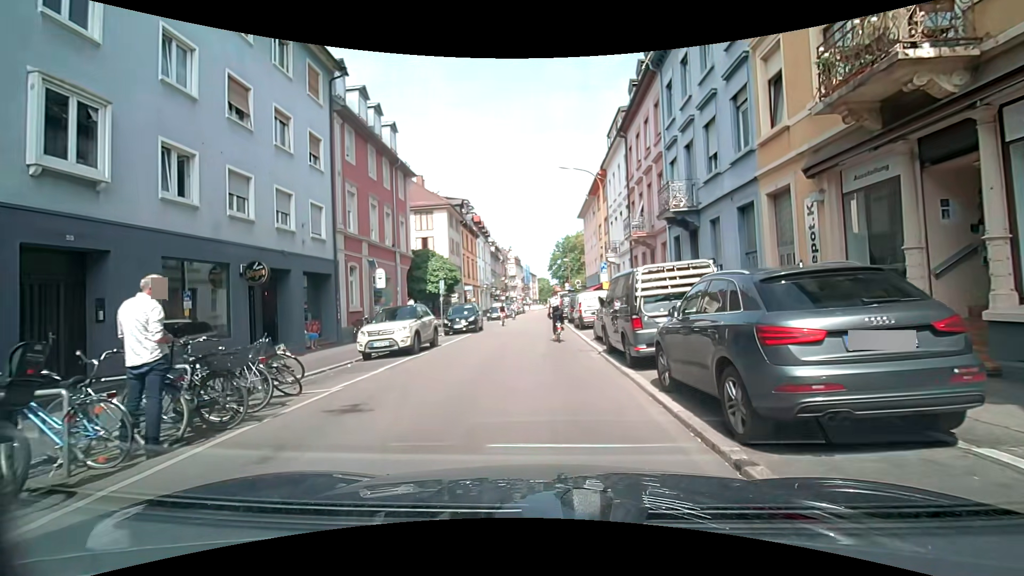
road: residential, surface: asphalt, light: Day
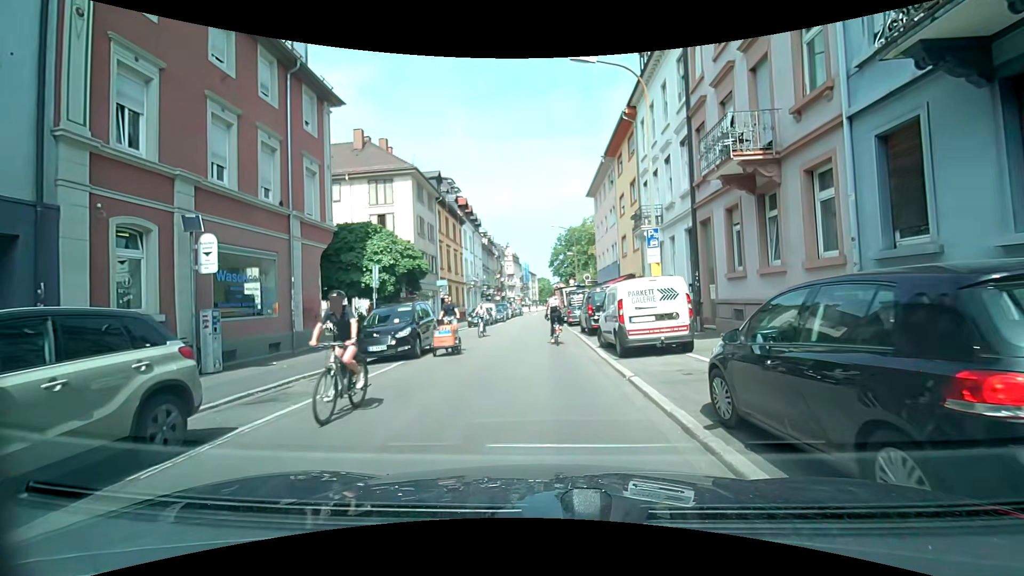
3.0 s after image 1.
(-0.1, +12.9) m; 0°
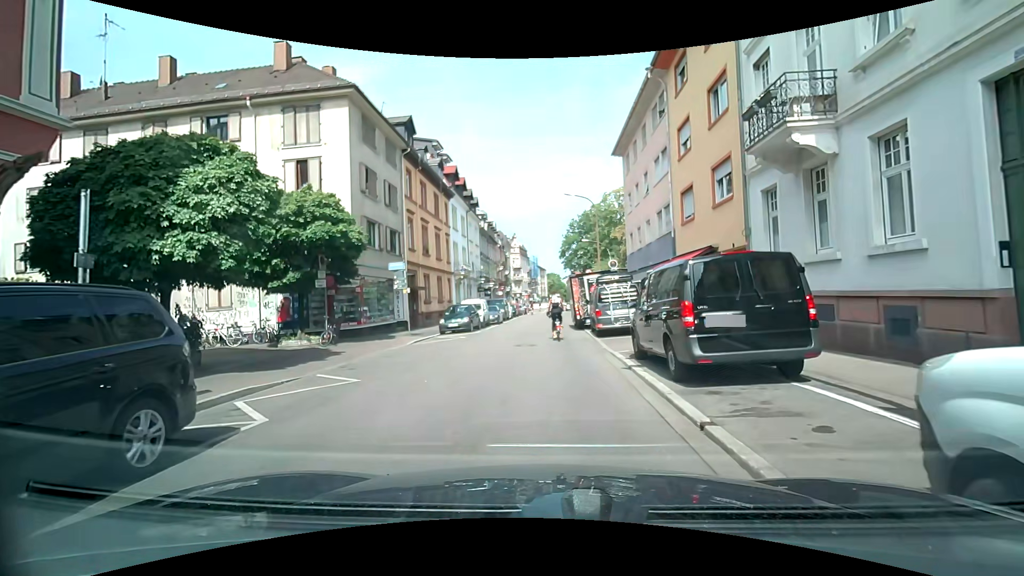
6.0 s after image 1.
(0.0, +12.9) m; 0°
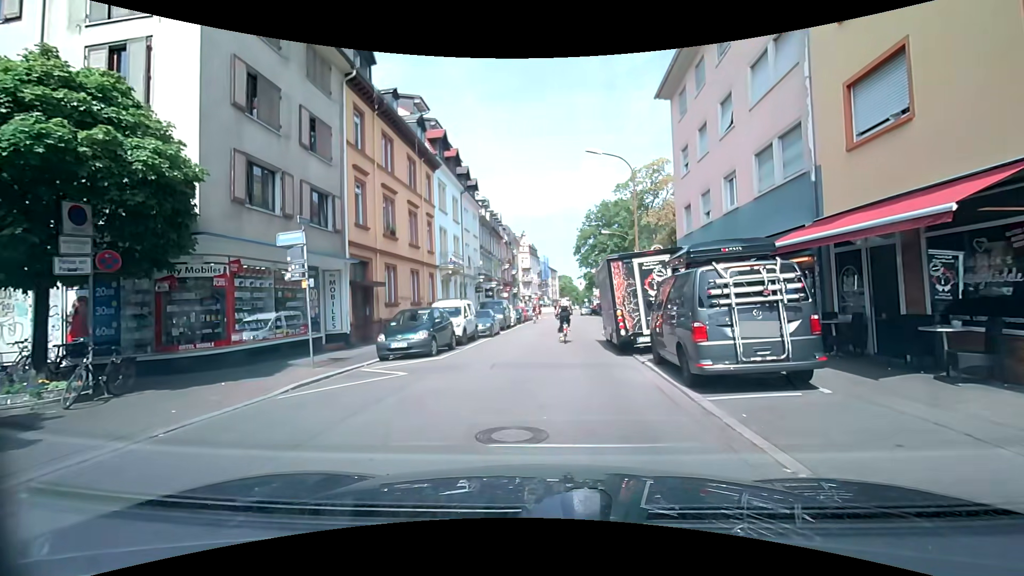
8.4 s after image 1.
(-0.3, +10.9) m; -2°
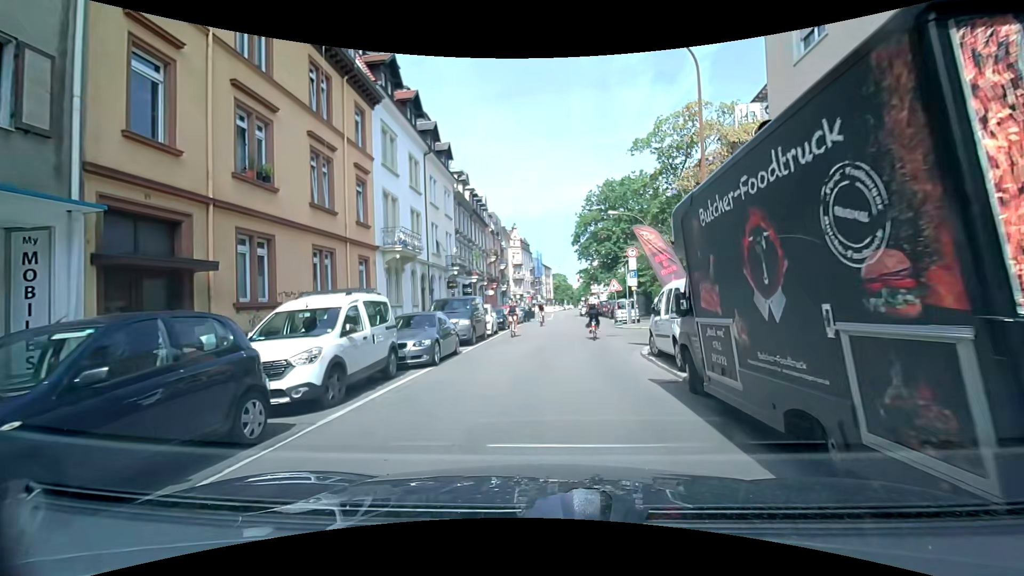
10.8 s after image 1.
(0.0, +11.4) m; +2°
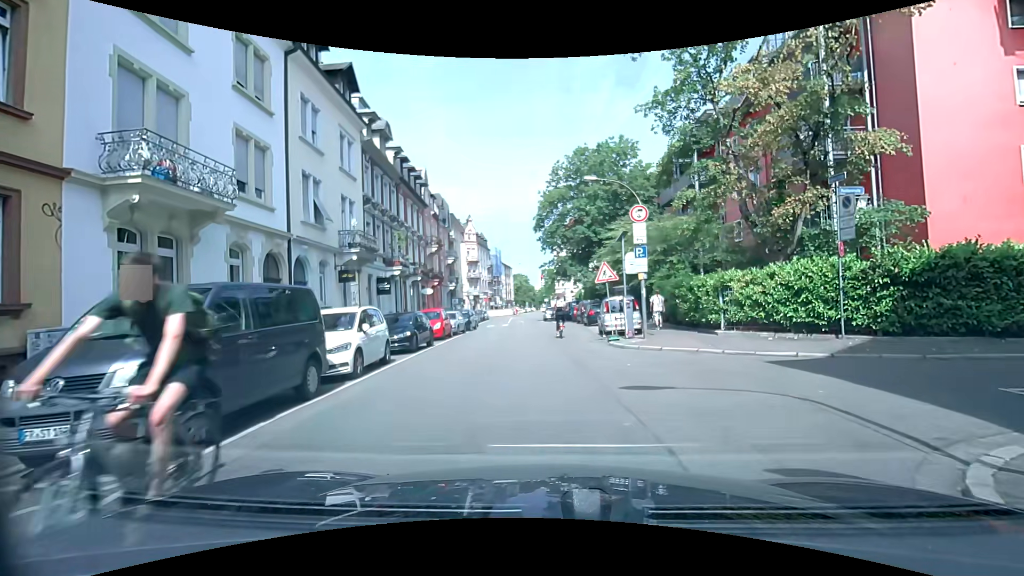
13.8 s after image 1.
(+0.3, +13.3) m; +3°
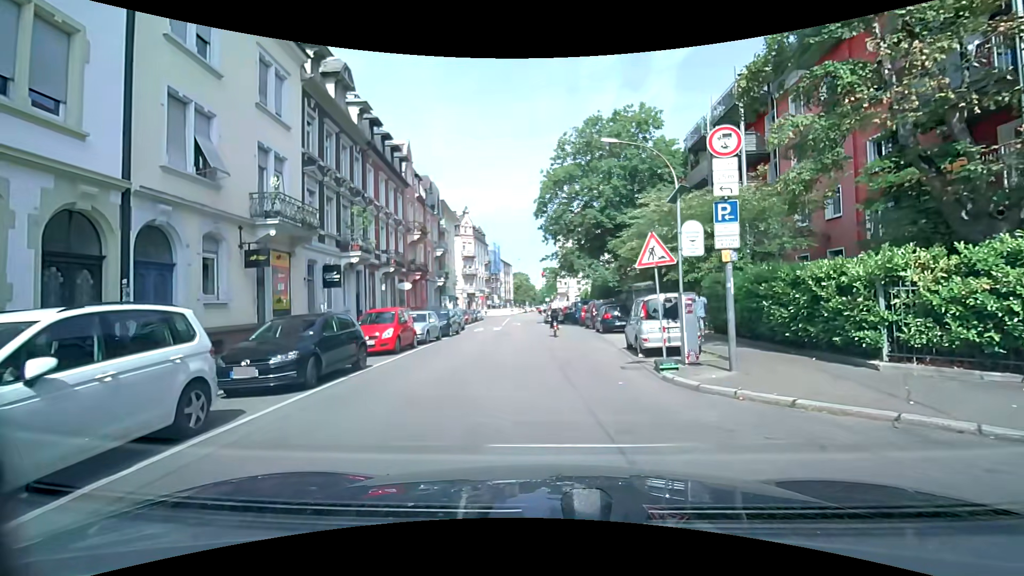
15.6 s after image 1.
(-0.1, +7.8) m; -1°
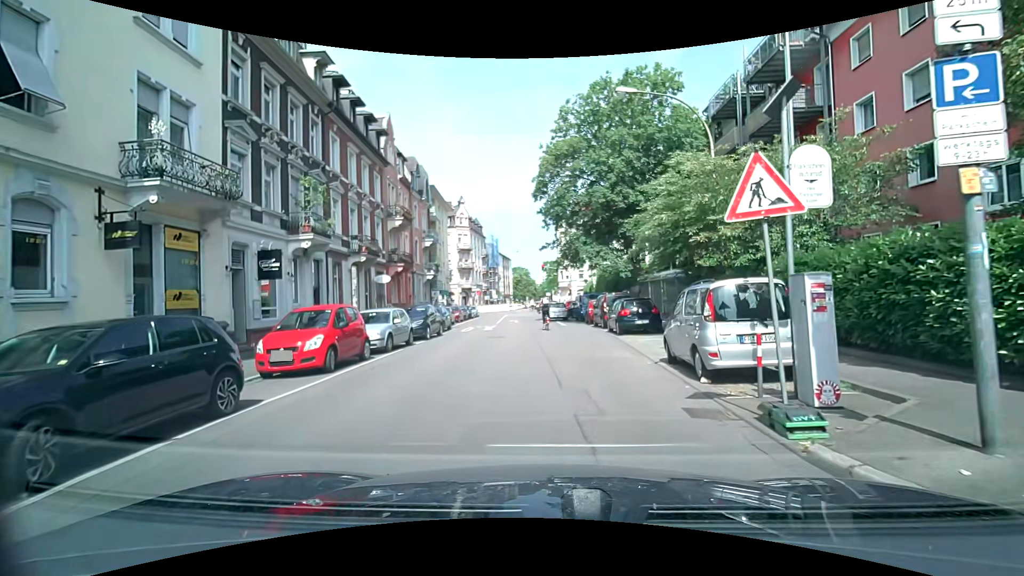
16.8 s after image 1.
(+0.1, +5.3) m; +2°
